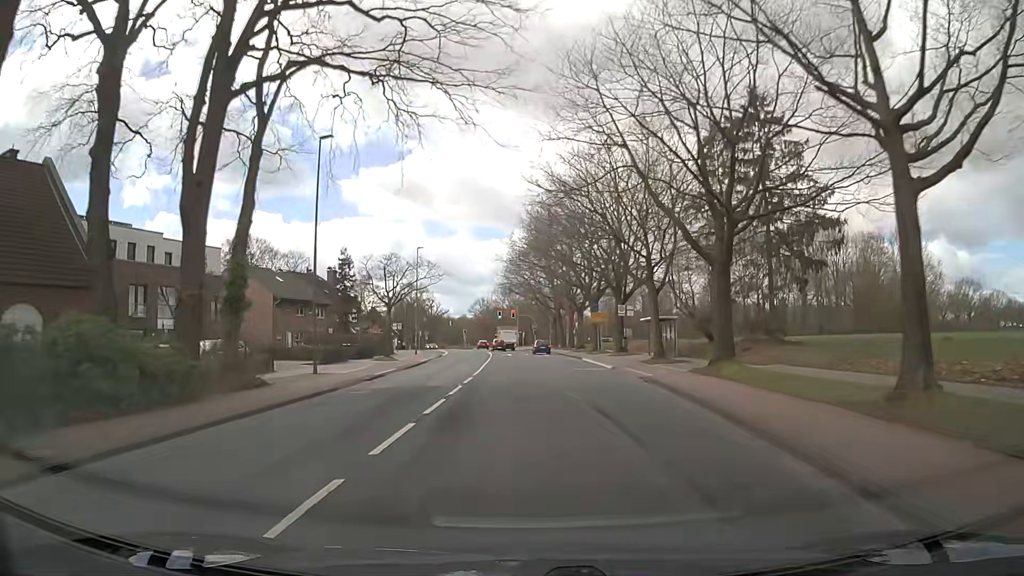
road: secondary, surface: asphalt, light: Day
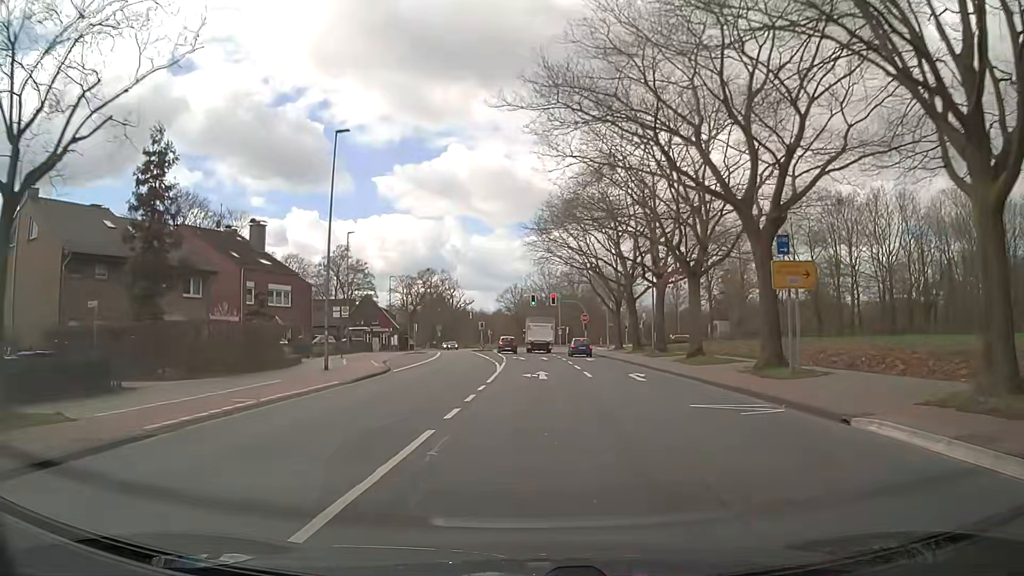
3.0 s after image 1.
(-0.7, +37.9) m; -3°
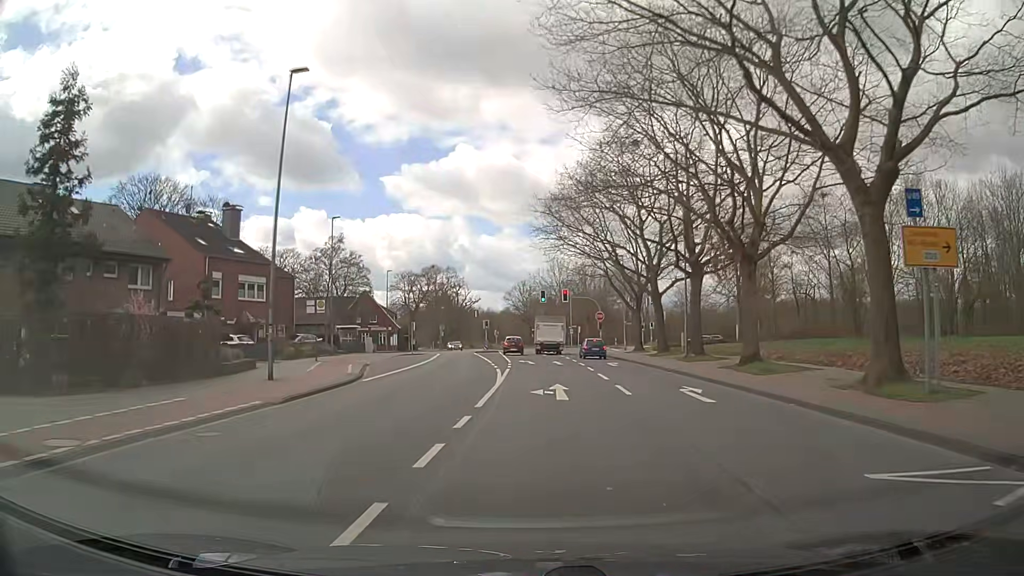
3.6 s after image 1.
(-0.1, +7.3) m; -1°
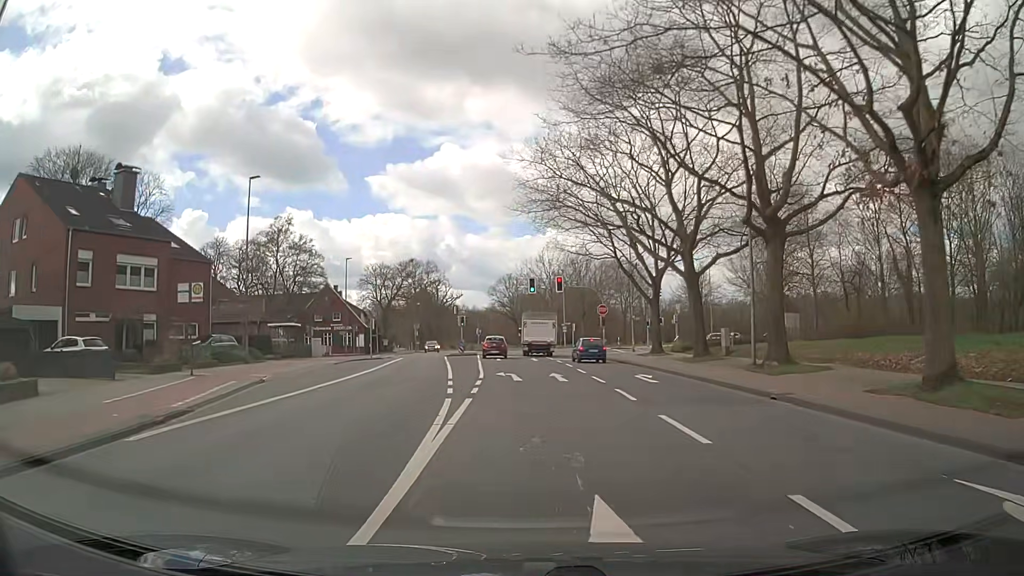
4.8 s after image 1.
(+0.2, +13.8) m; +1°
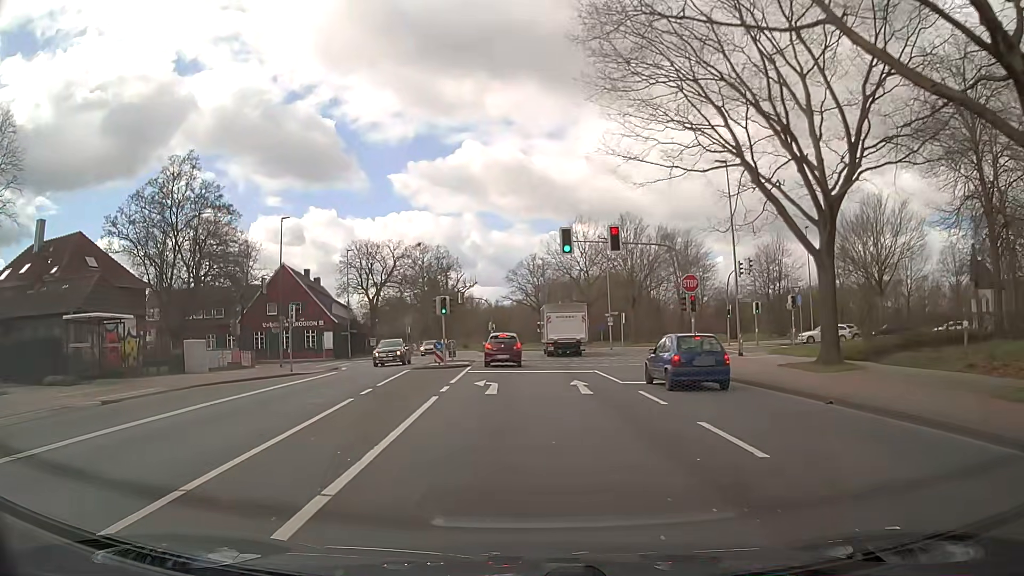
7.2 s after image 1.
(-0.1, +25.1) m; -3°
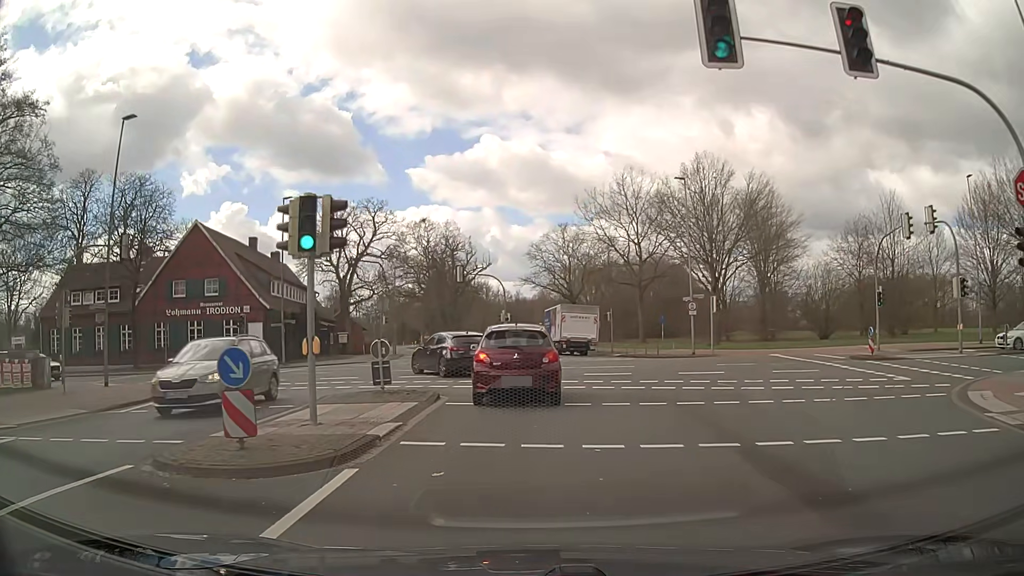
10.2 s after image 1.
(-0.6, +22.8) m; -1°
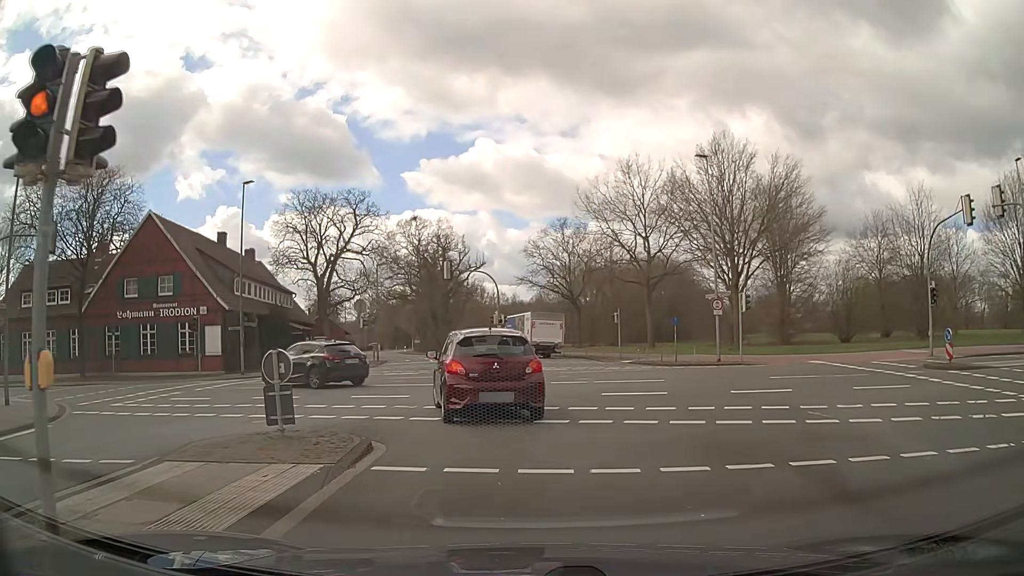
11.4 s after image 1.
(0.0, +5.7) m; -1°
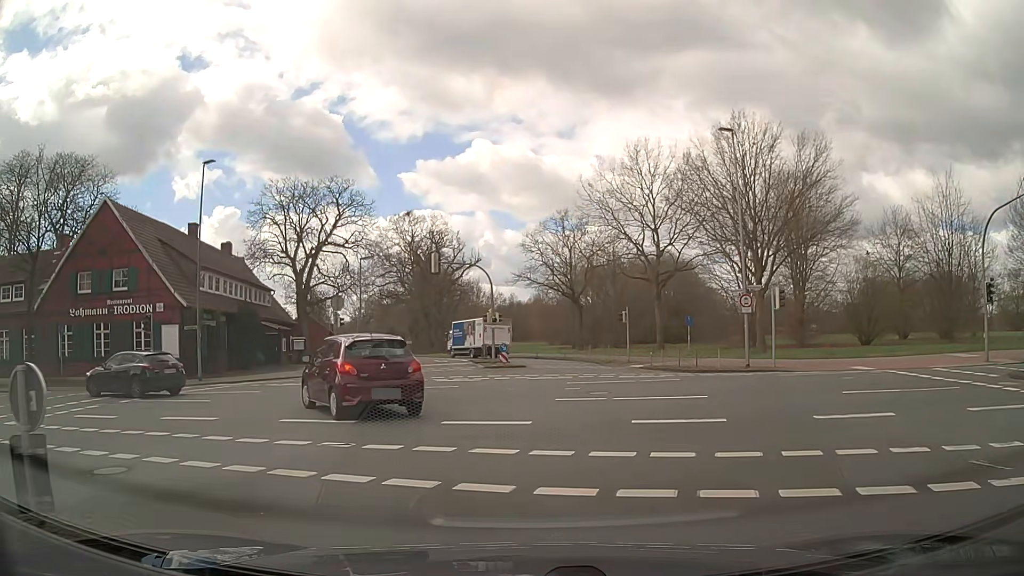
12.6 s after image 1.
(+0.1, +4.8) m; +1°
(-1, +10) (-6, +18) (-15, +22) (-25, +23) (-35, +24) (-45, +26) (-55, +28) (-65, +30) (-74, +31) (-84, +33) m
